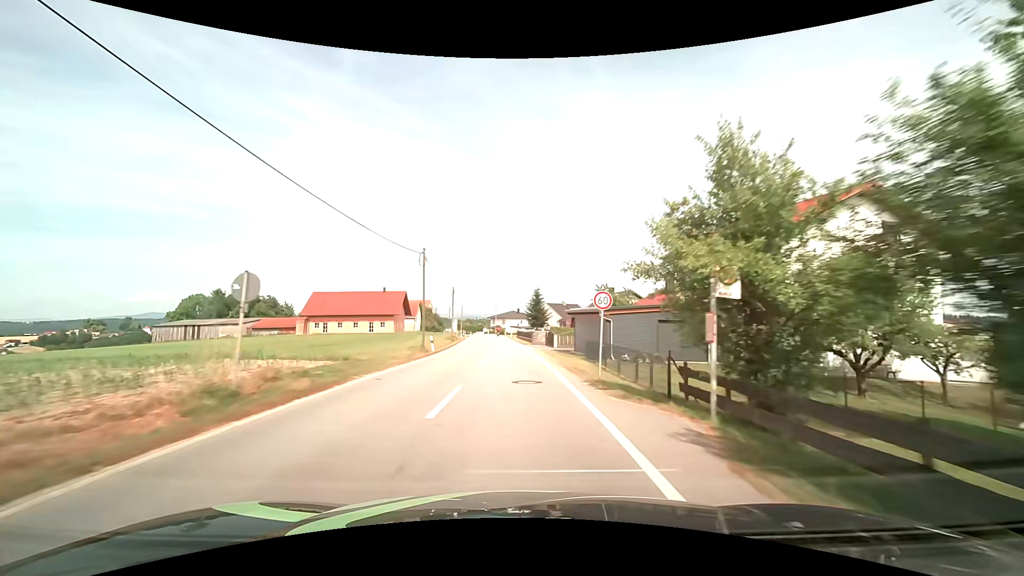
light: Day
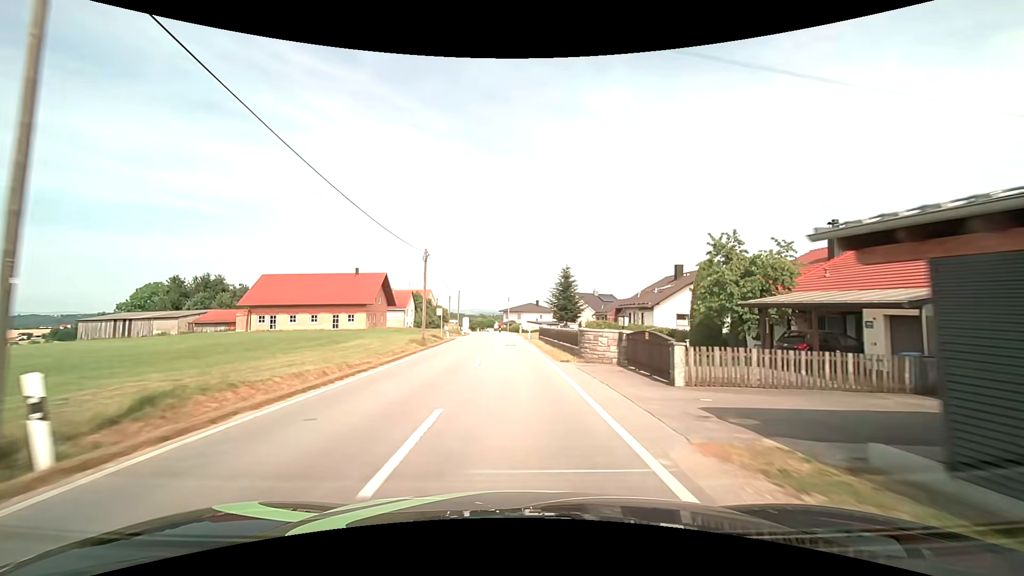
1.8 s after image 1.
(-0.4, +27.4) m; -2°
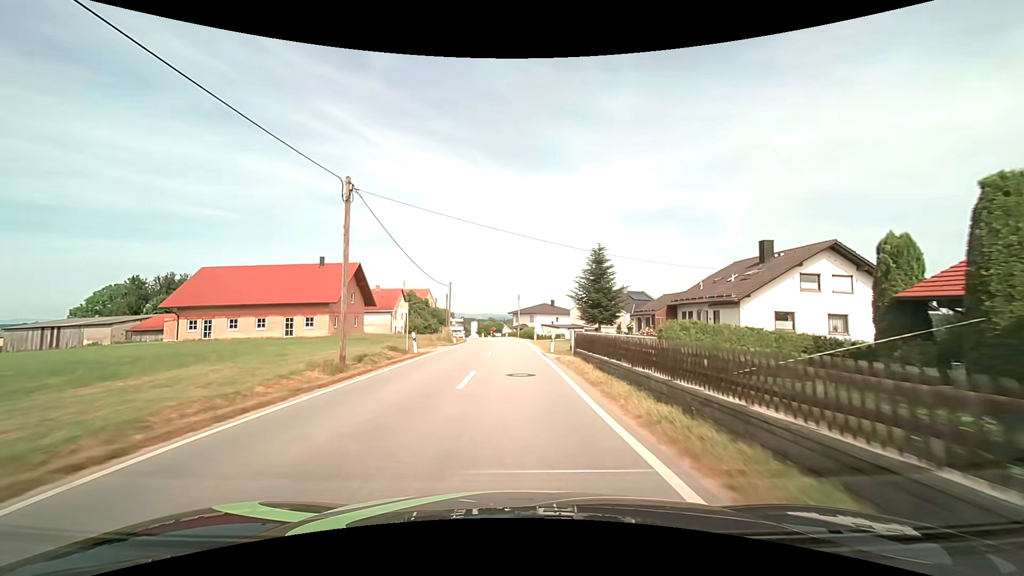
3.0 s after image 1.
(-0.2, +17.4) m; -1°
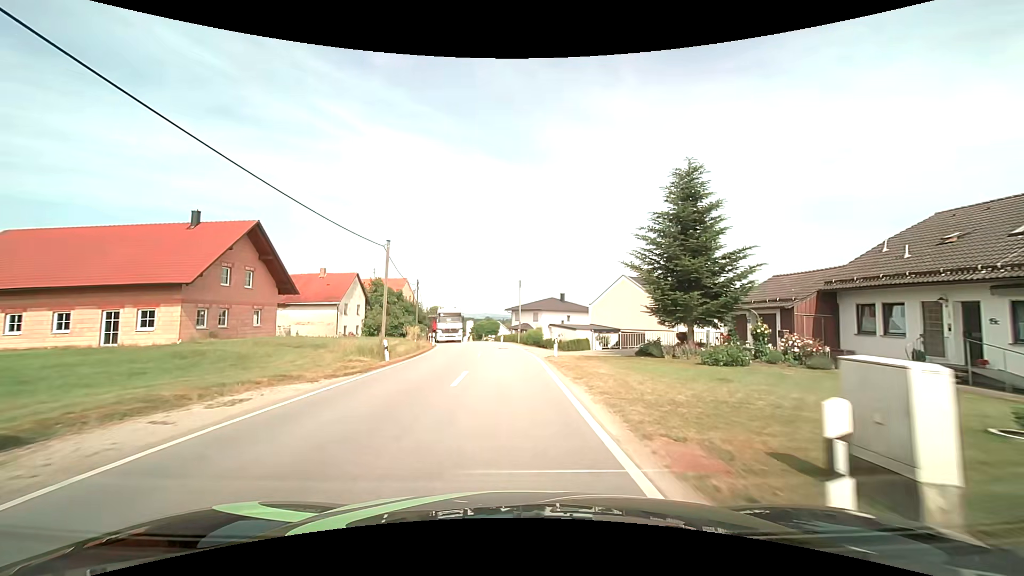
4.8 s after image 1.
(-0.1, +22.8) m; 0°
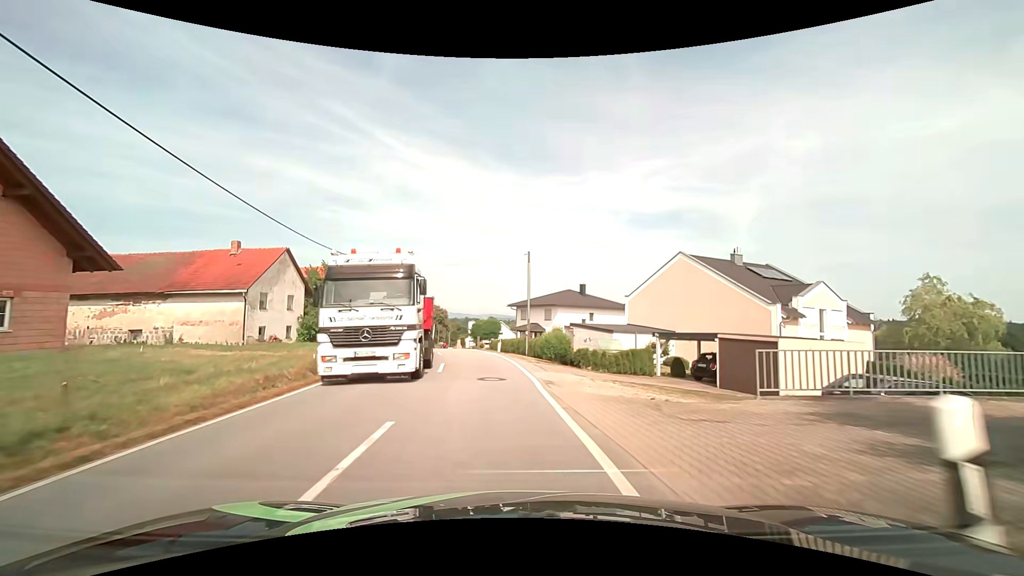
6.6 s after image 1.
(-0.2, +19.2) m; -1°
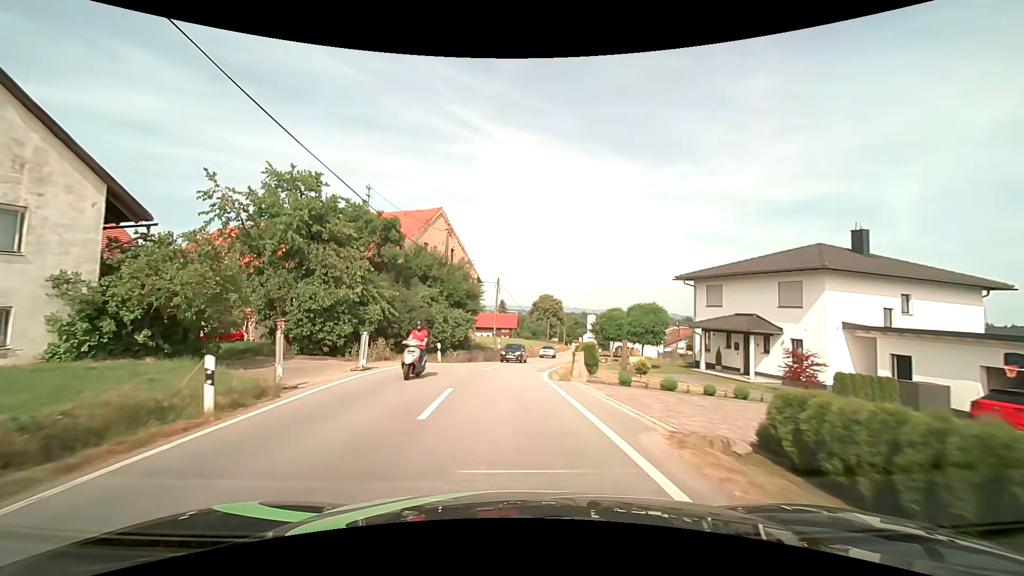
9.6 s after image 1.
(-3.5, +32.5) m; -13°
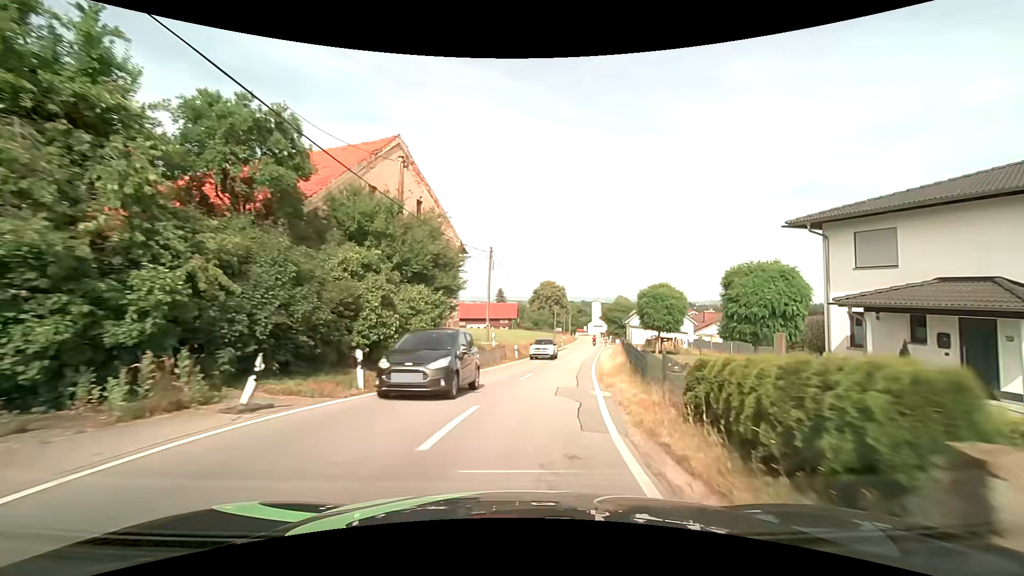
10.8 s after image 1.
(-0.2, +13.9) m; 0°
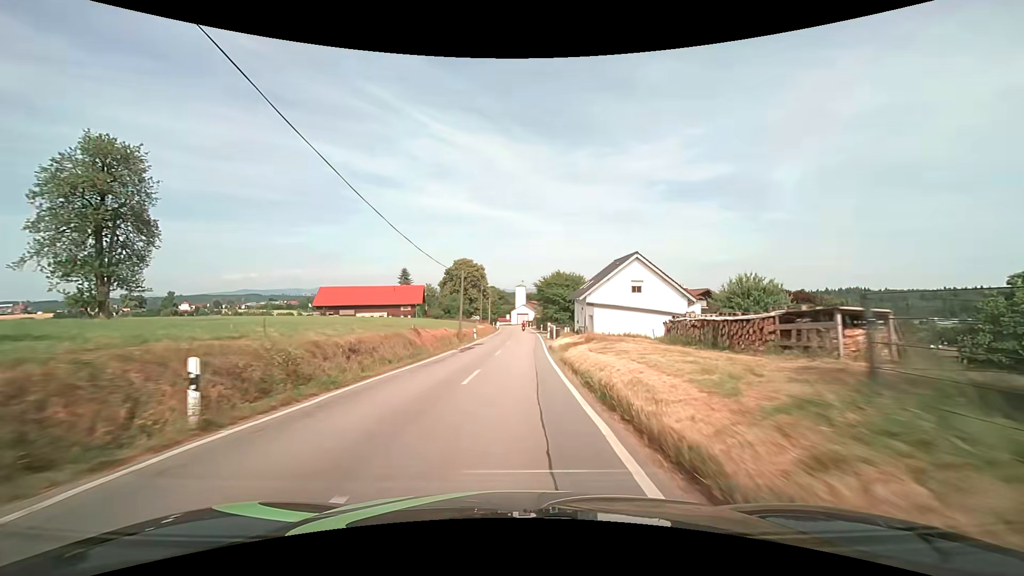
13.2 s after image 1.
(+2.9, +29.6) m; +9°
(0, +10) (0, +20) (0, +30) (+1, +40) (+1, +50) (+1, +60) (+1, +70) (+1, +80) (+1, +90) (+1, +100) m
